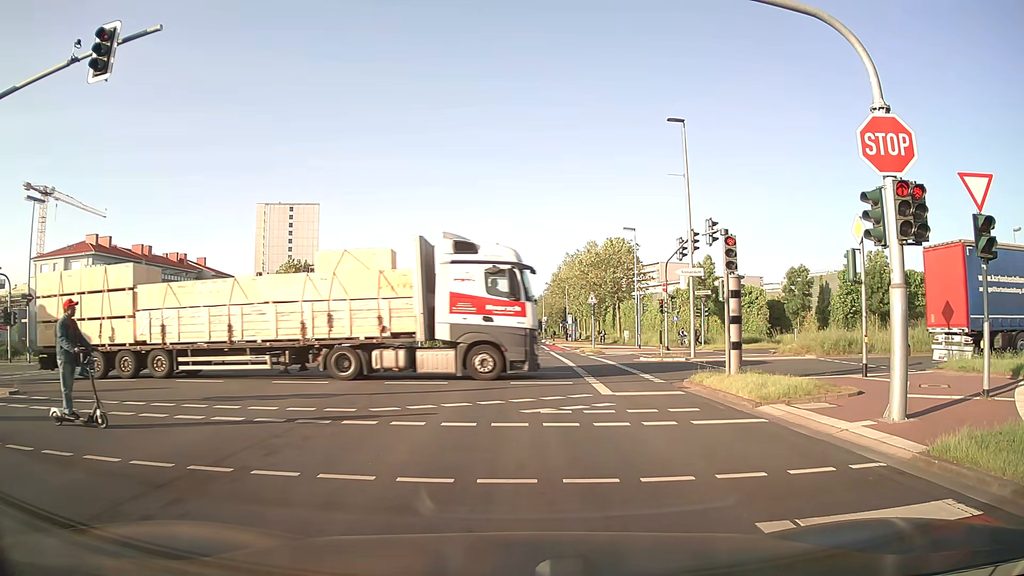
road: secondary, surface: asphalt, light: Day
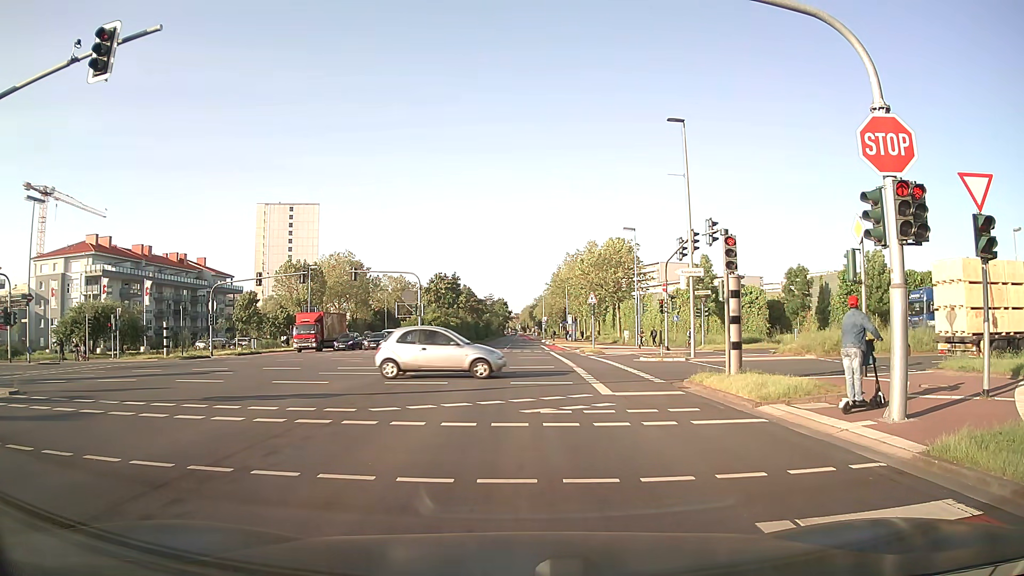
(0.0, 0.0) m; 0°
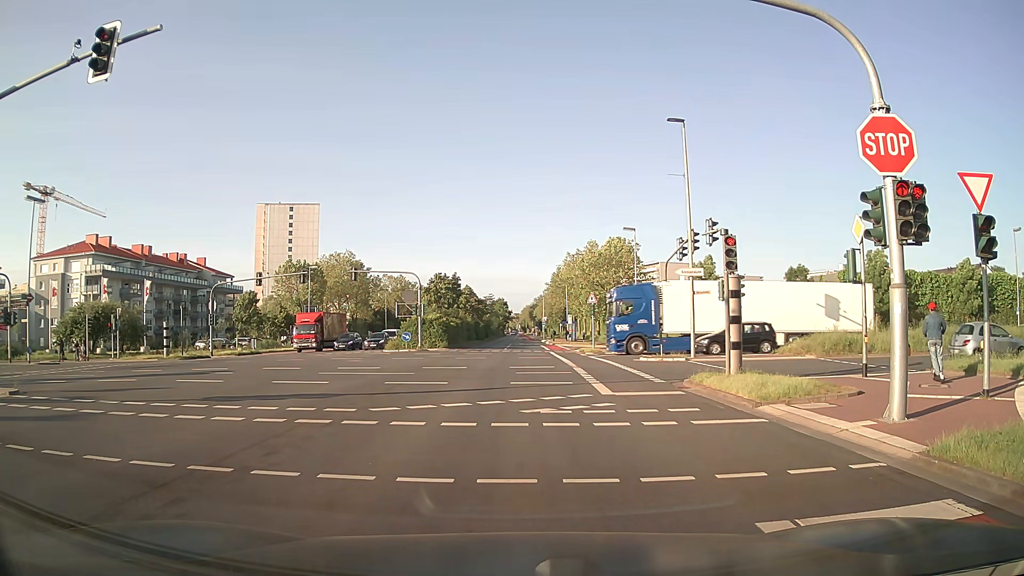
(0.0, 0.0) m; 0°
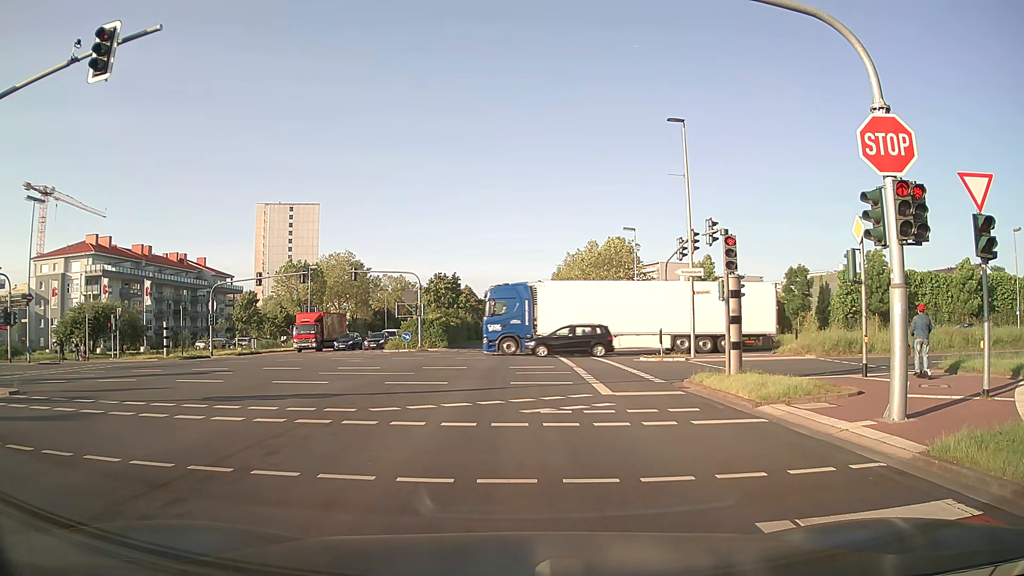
(0.0, 0.0) m; 0°
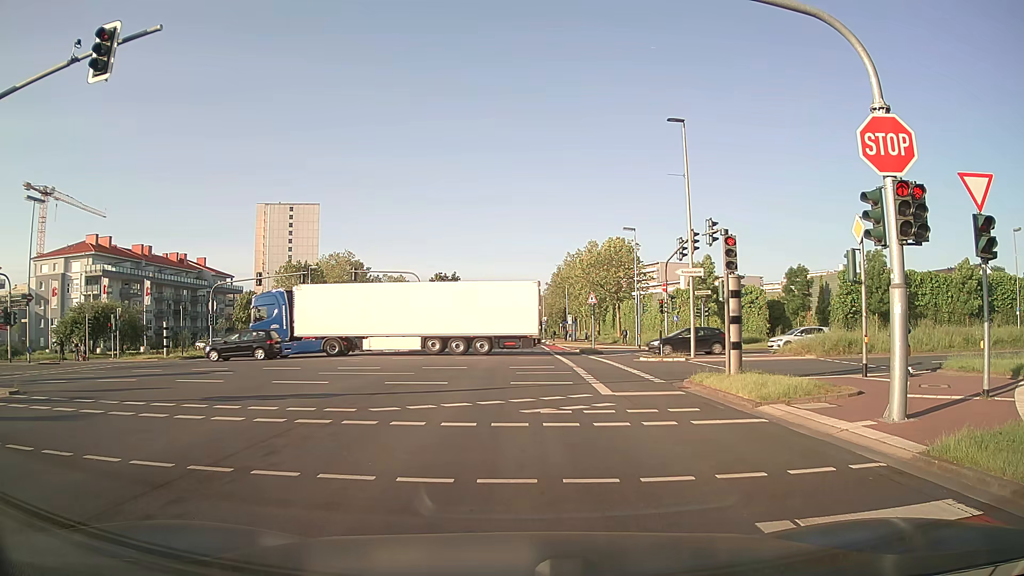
(0.0, 0.0) m; 0°
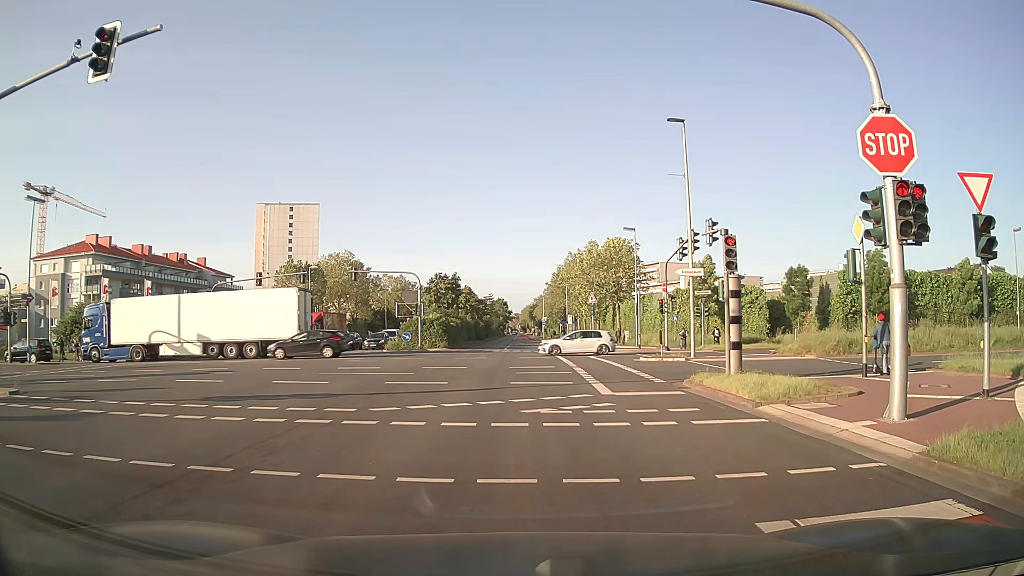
(0.0, 0.0) m; 0°
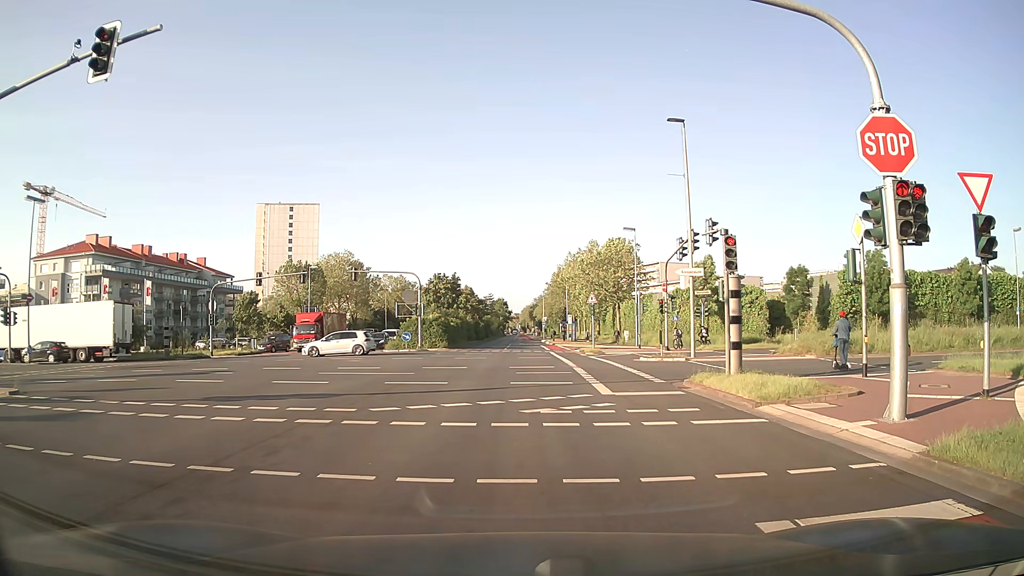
(0.0, 0.0) m; 0°
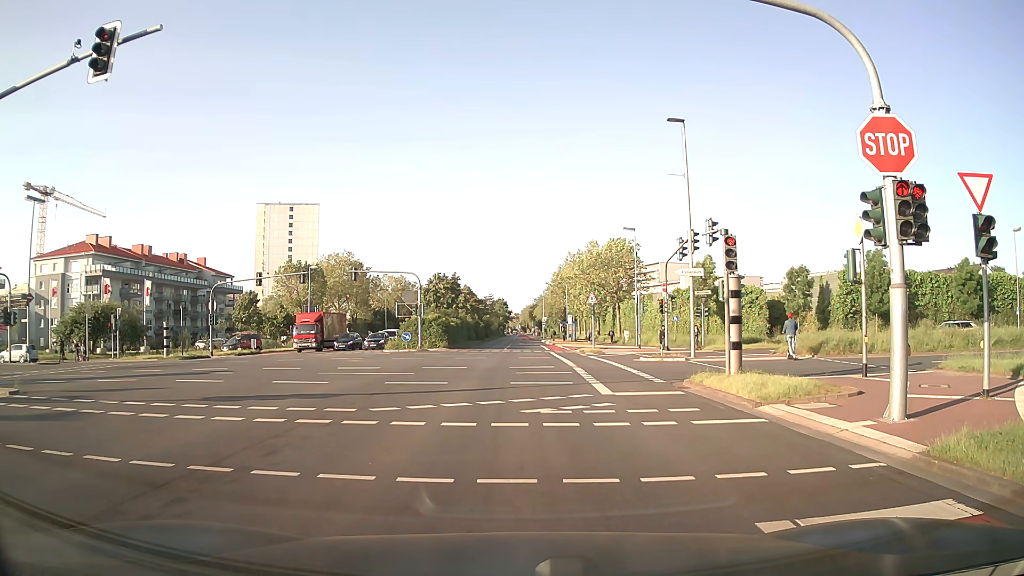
(0.0, 0.0) m; 0°
(0, +10) (0, +20) (0, +30) (+1, +40) (+1, +50) (+1, +60) (+1, +70) (+1, +80) (+1, +90) (+1, +100) m
